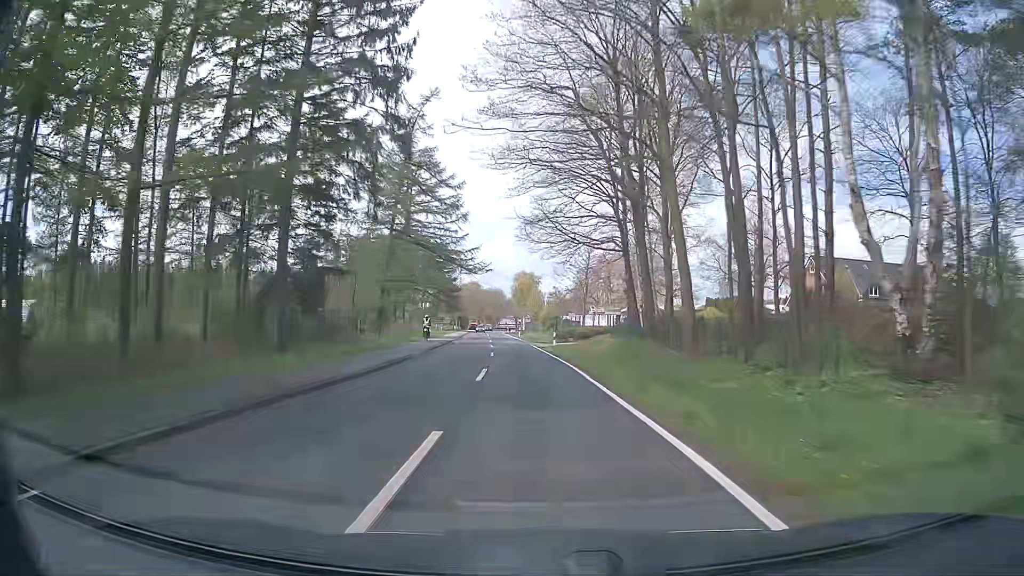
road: secondary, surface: asphalt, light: Day
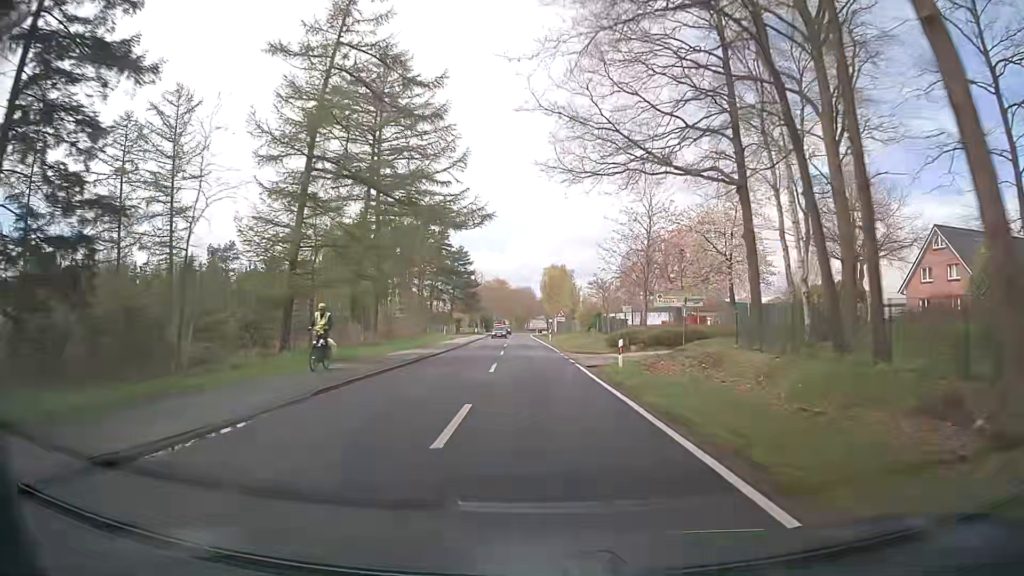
(-0.7, +21.5) m; -3°
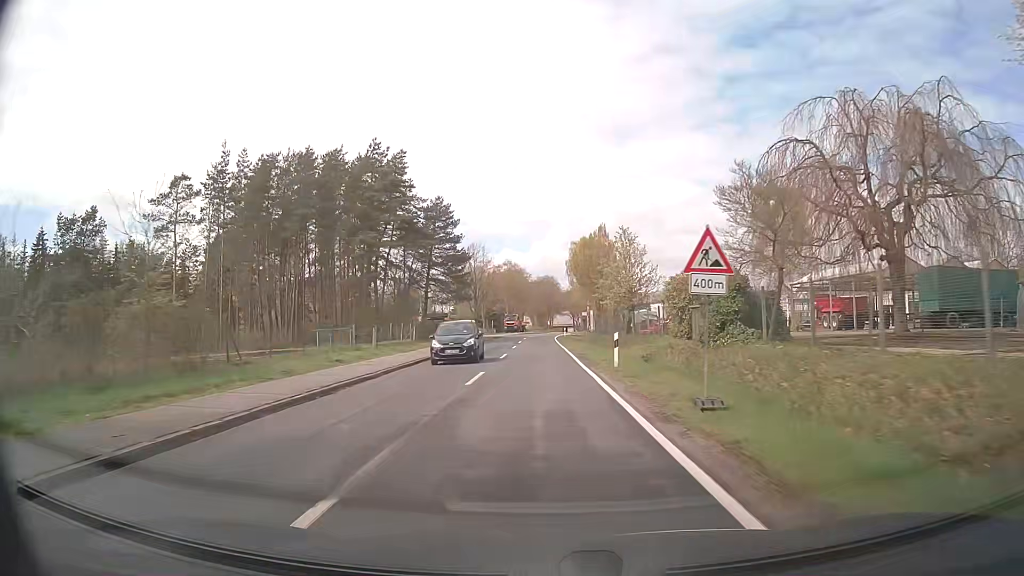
(-0.9, +43.0) m; -2°
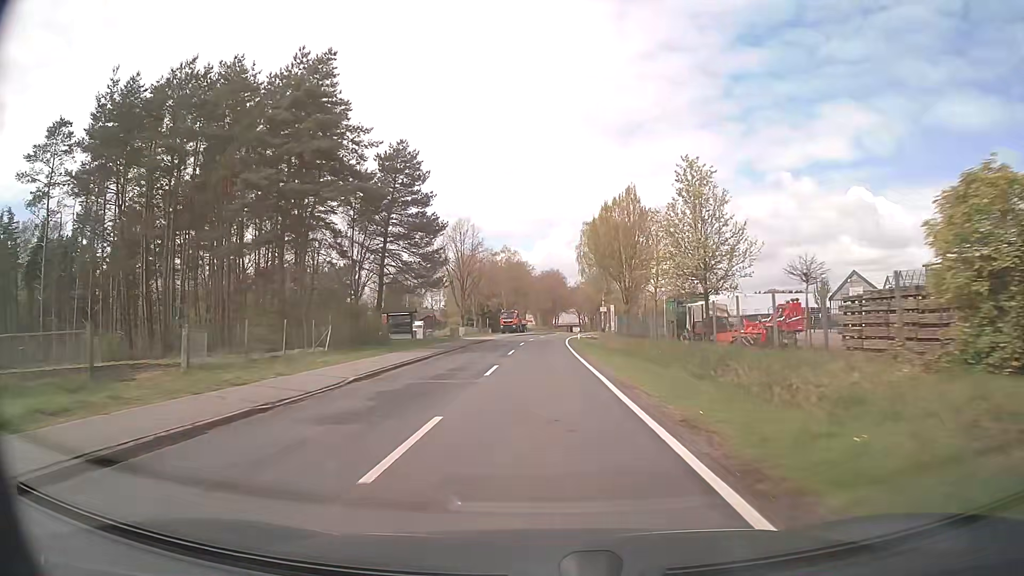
(-0.2, +21.5) m; -1°
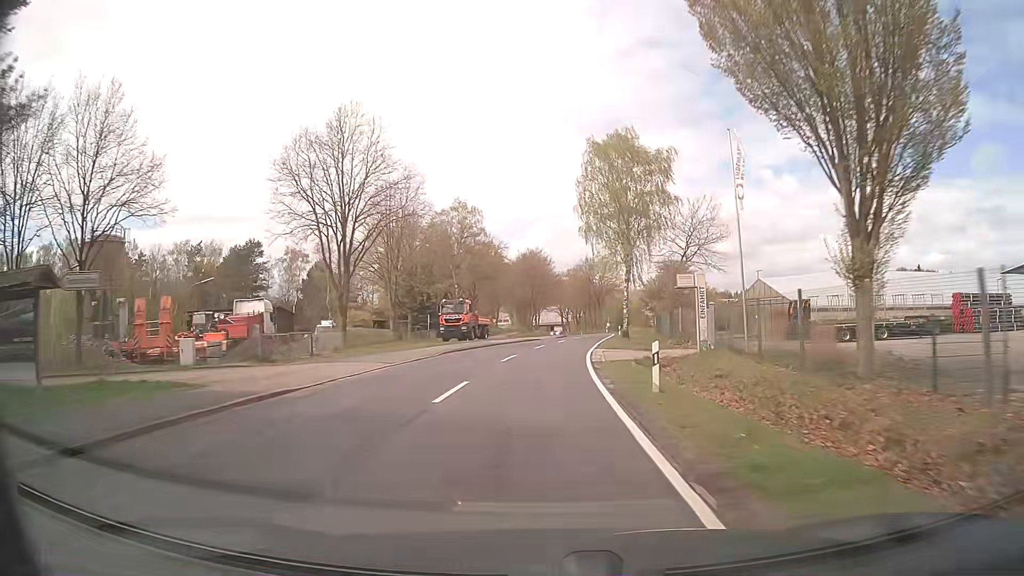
(+0.5, +43.1) m; +2°
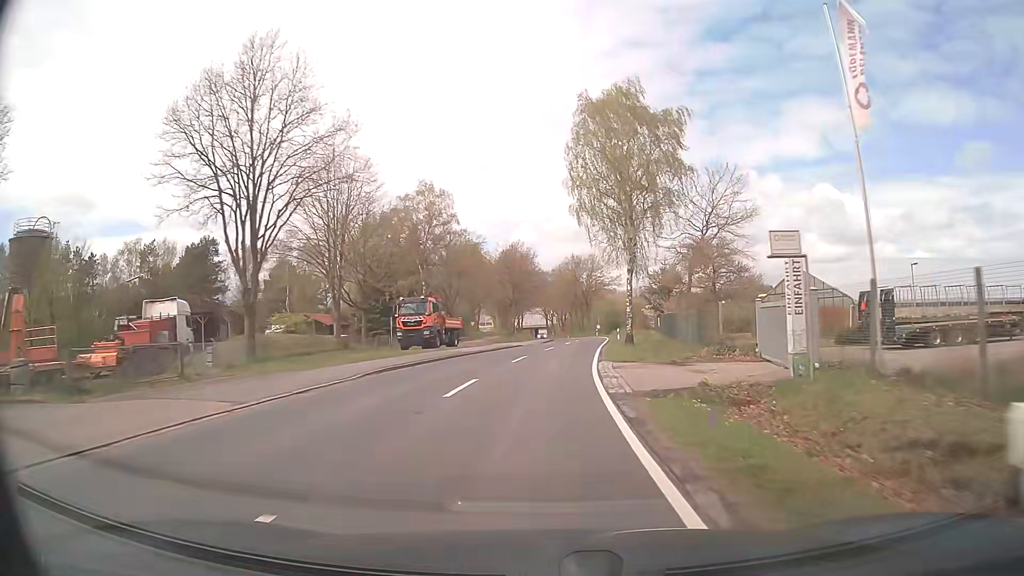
(+0.1, +10.8) m; +1°
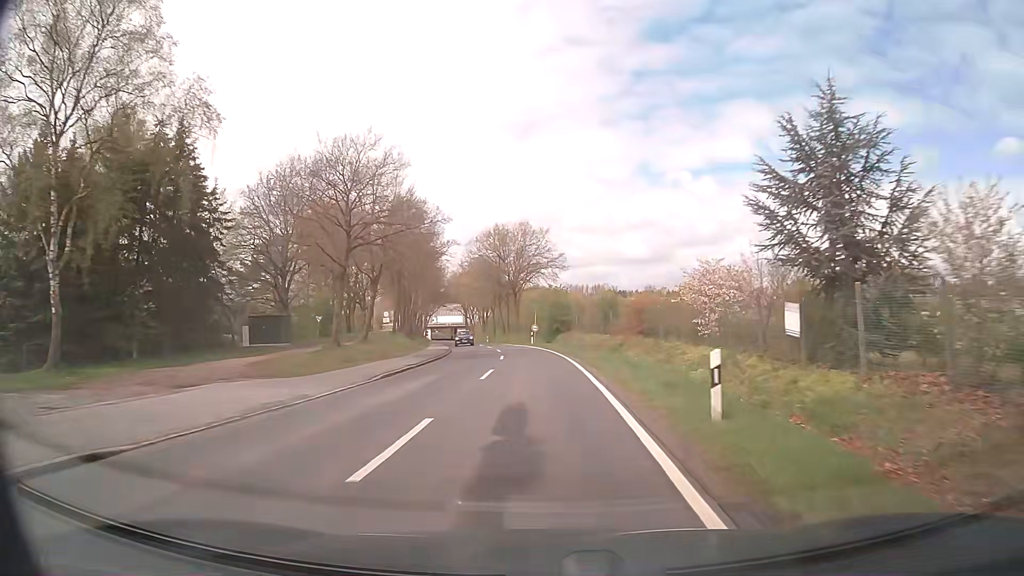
(+3.0, +43.1) m; +7°
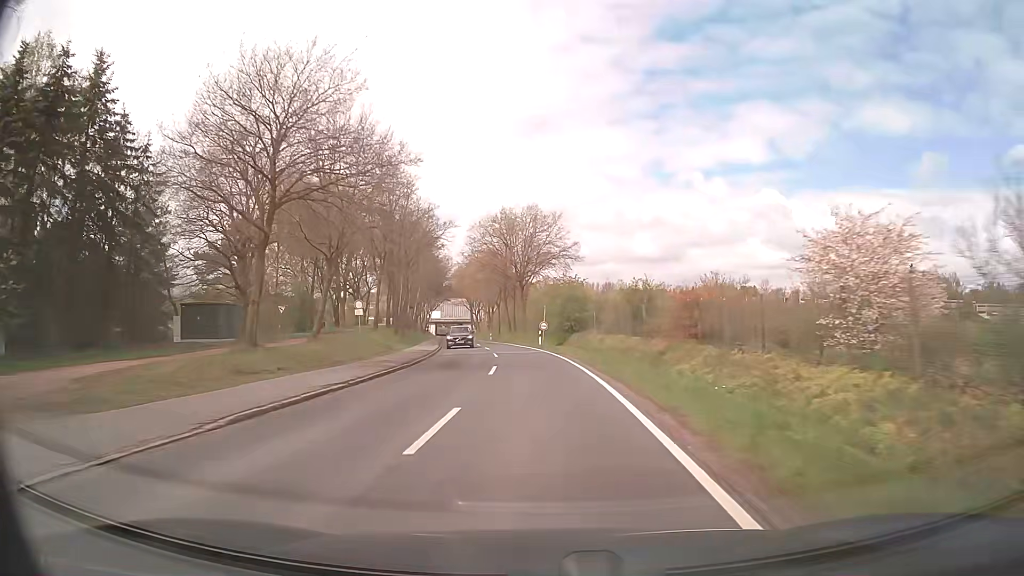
(-0.1, +10.8) m; -1°
(0, +10) (0, +20) (-1, +30) (-1, +40) (-3, +50) (-4, +60) (-5, +70) (-7, +80) (-8, +90) (-10, +99) m
